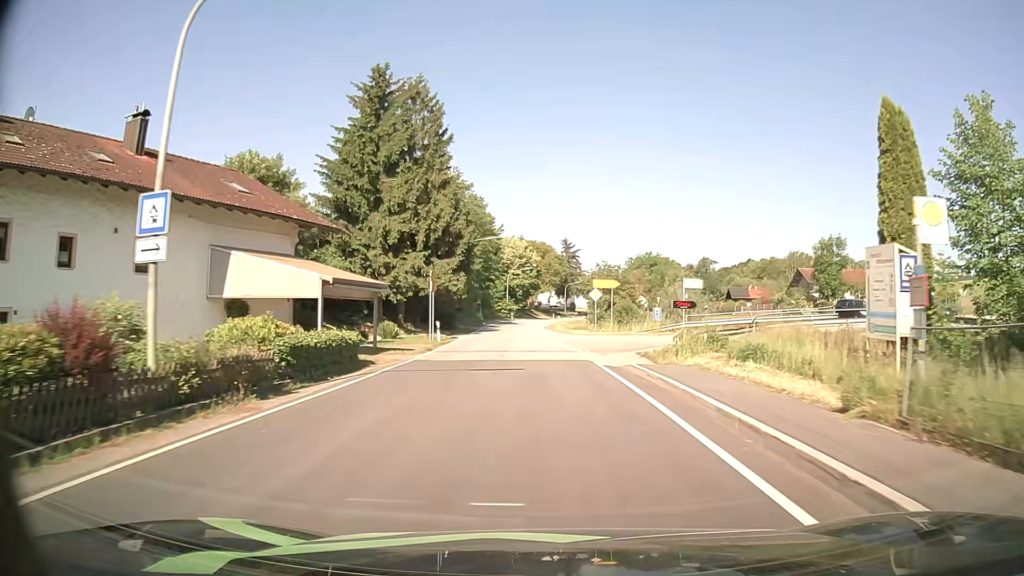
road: secondary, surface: asphalt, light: Day
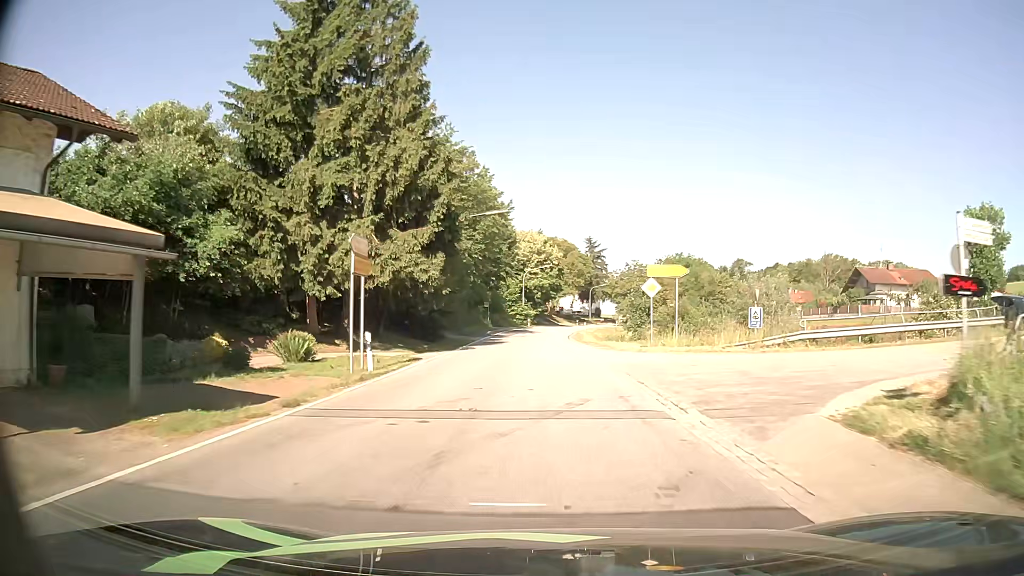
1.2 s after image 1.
(-0.4, +16.4) m; -2°
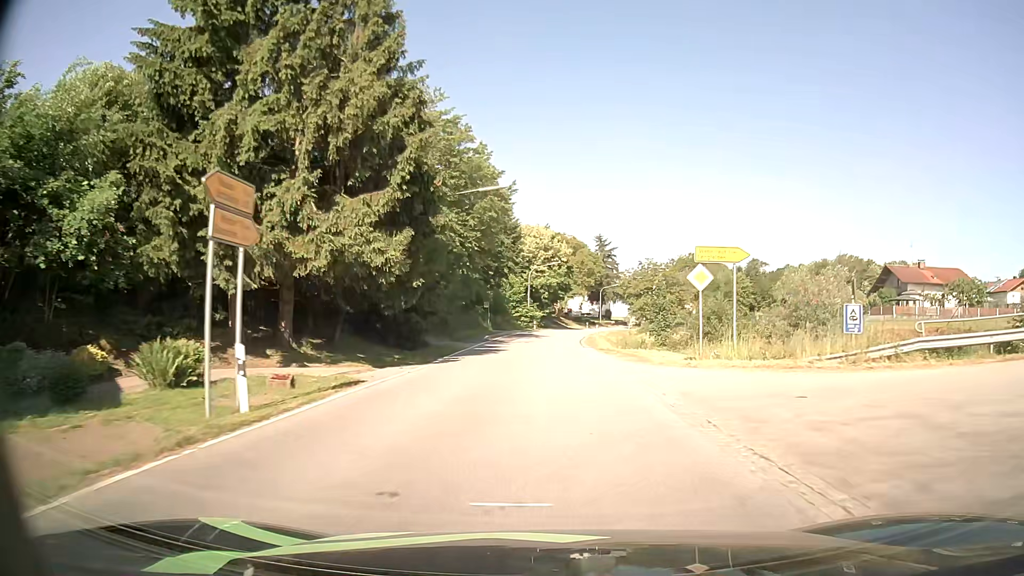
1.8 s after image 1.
(-0.1, +7.9) m; -1°
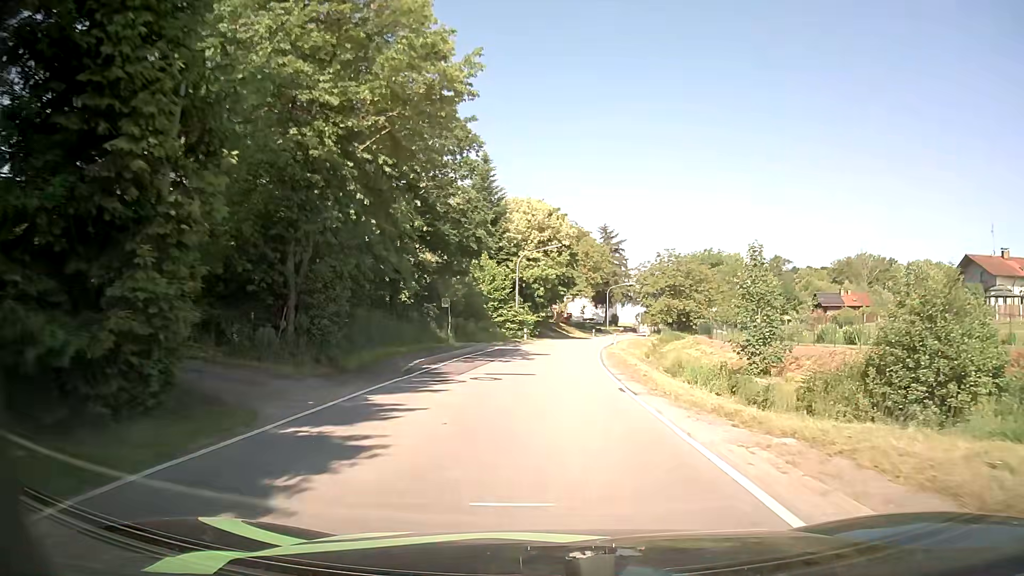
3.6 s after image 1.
(0.0, +22.5) m; 0°
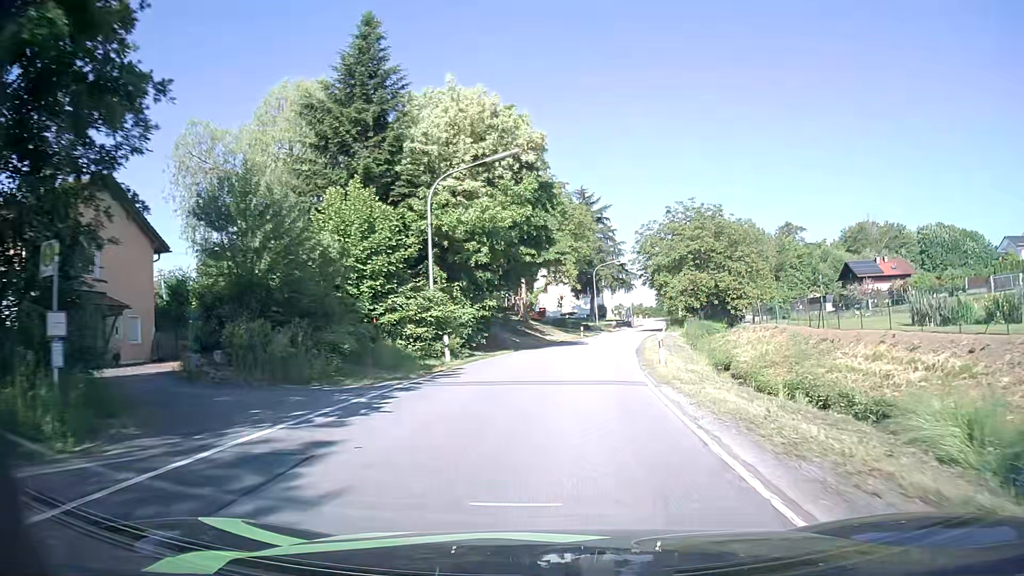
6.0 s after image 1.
(+0.7, +30.1) m; +3°
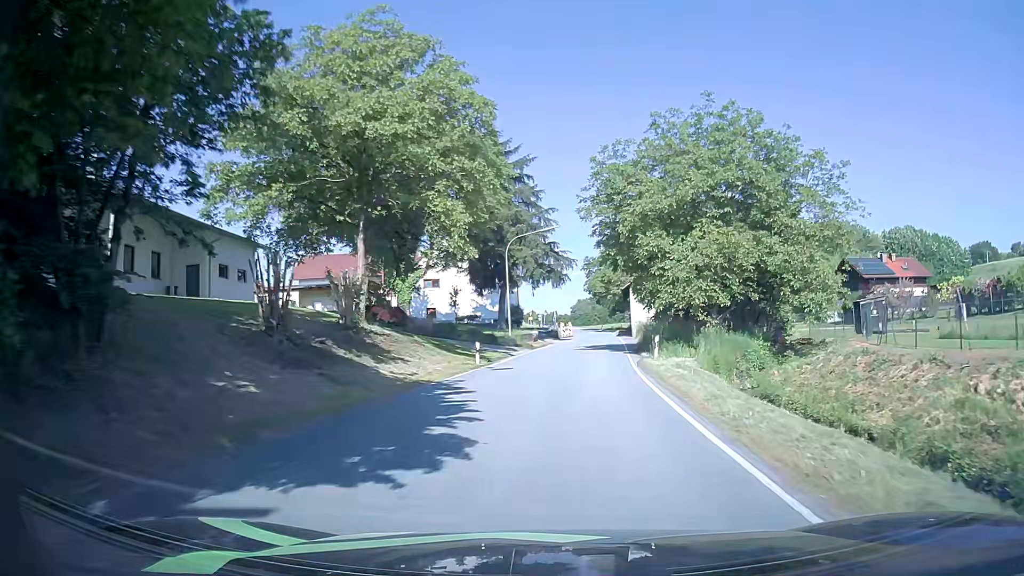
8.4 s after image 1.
(+1.7, +30.7) m; +7°
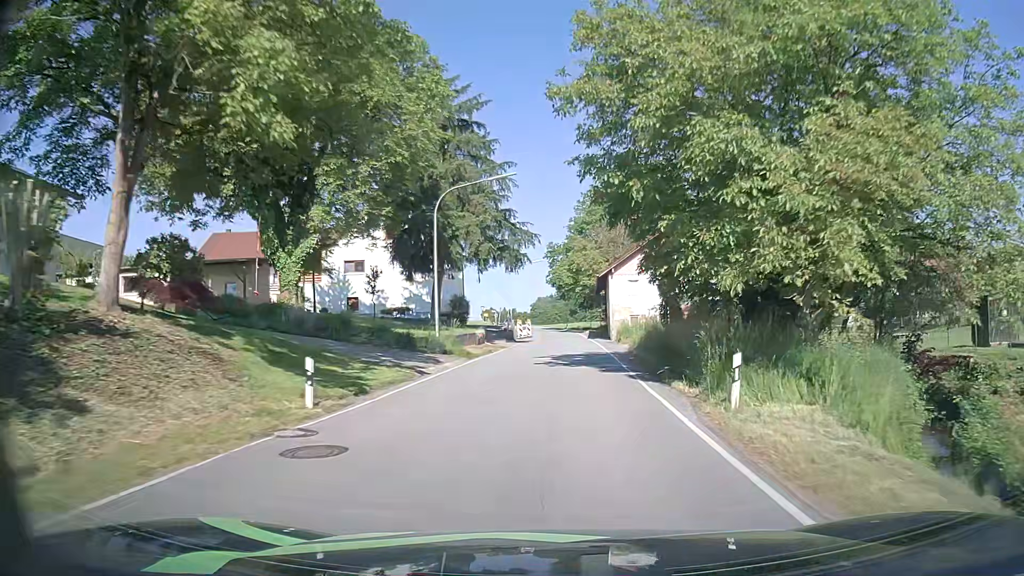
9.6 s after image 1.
(+0.5, +15.5) m; +3°
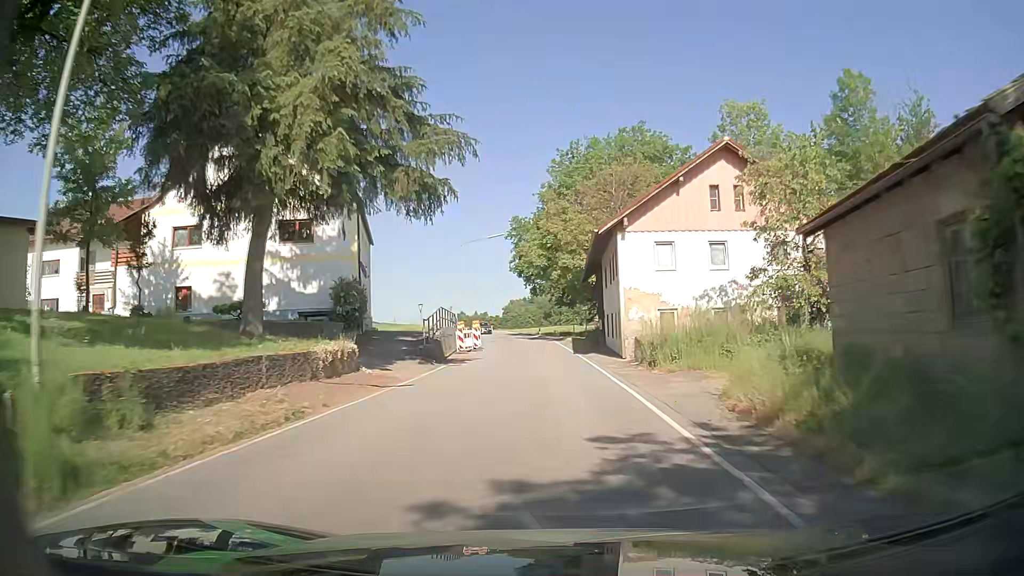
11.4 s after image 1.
(+0.9, +23.5) m; +3°
